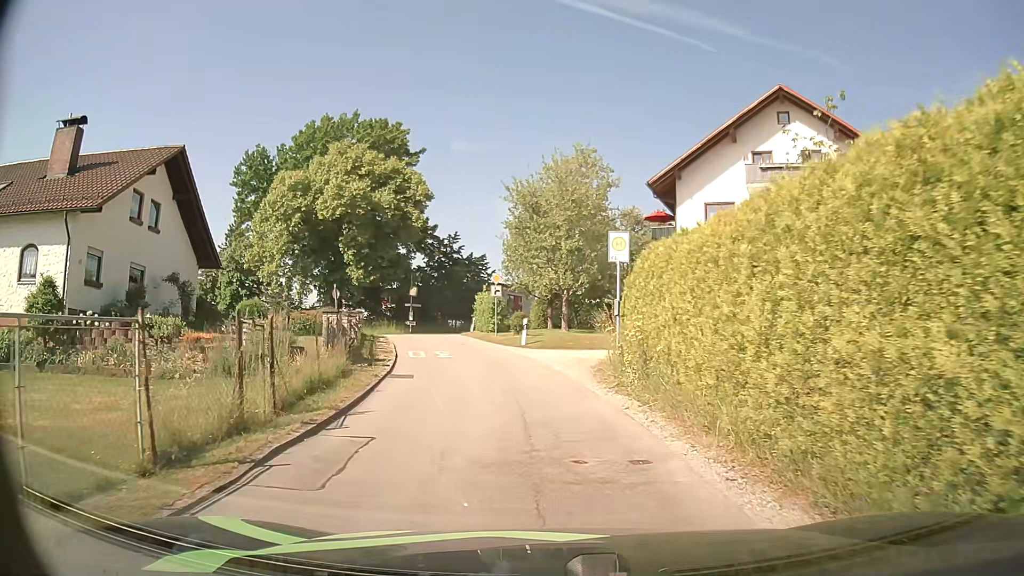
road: residential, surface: asphalt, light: Day
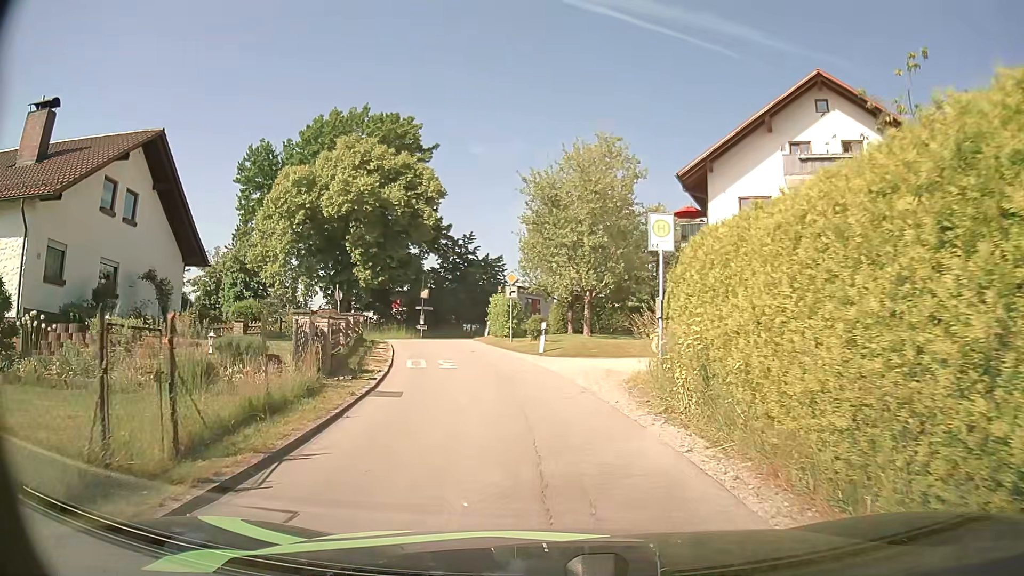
(0.0, +3.1) m; -2°
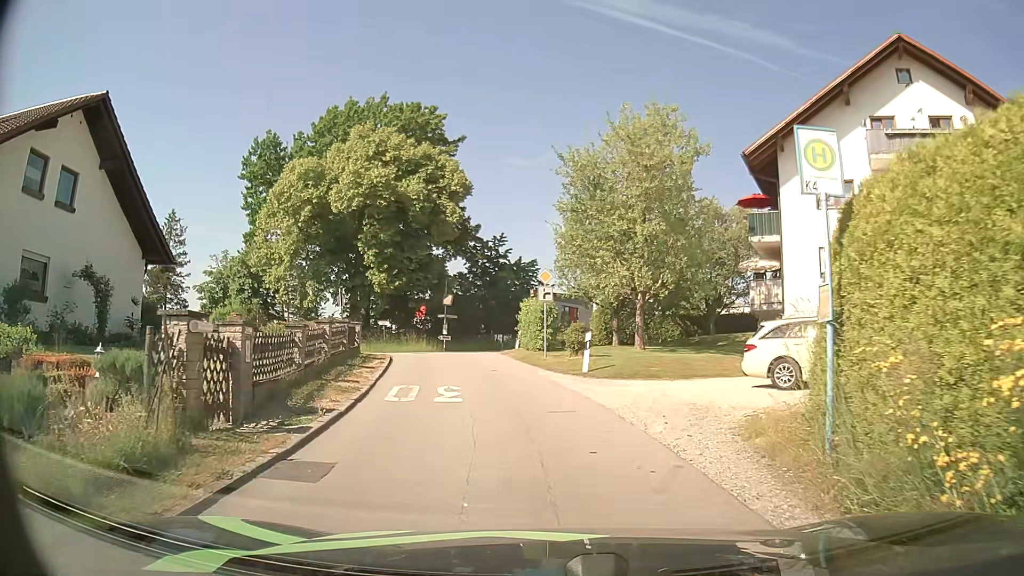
(-0.1, +5.9) m; -3°
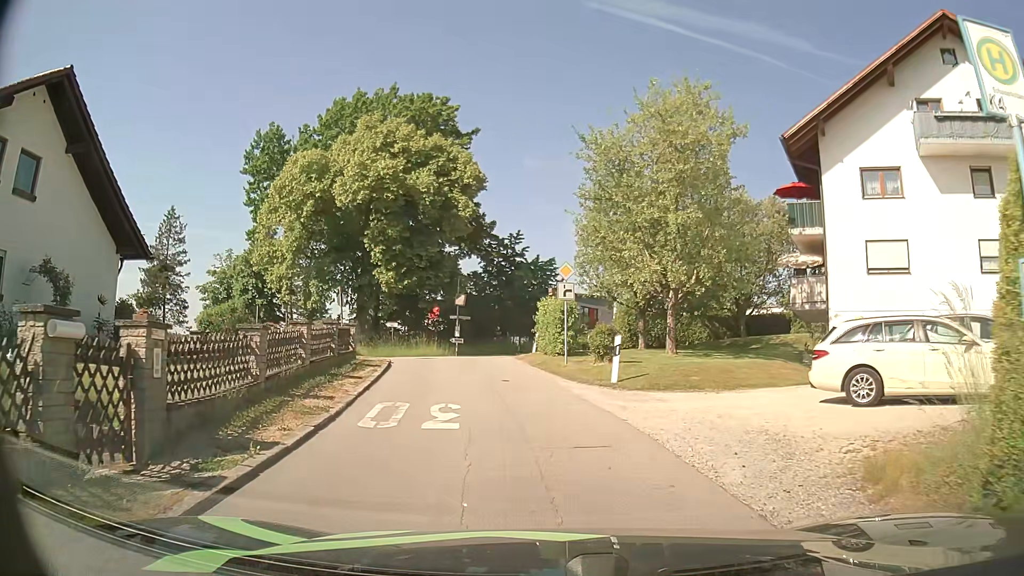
(0.0, +2.8) m; -1°
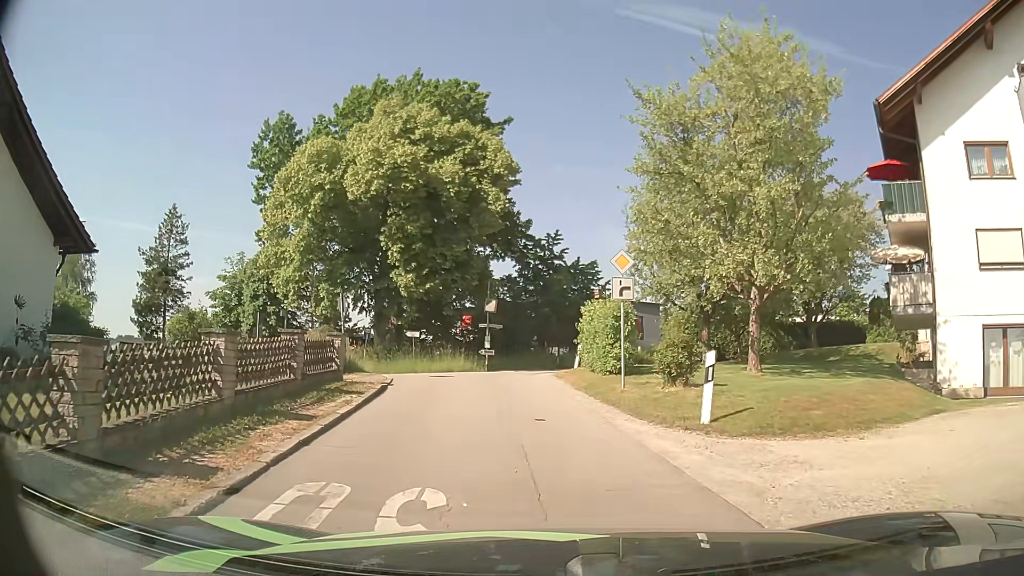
(-0.1, +5.2) m; -4°
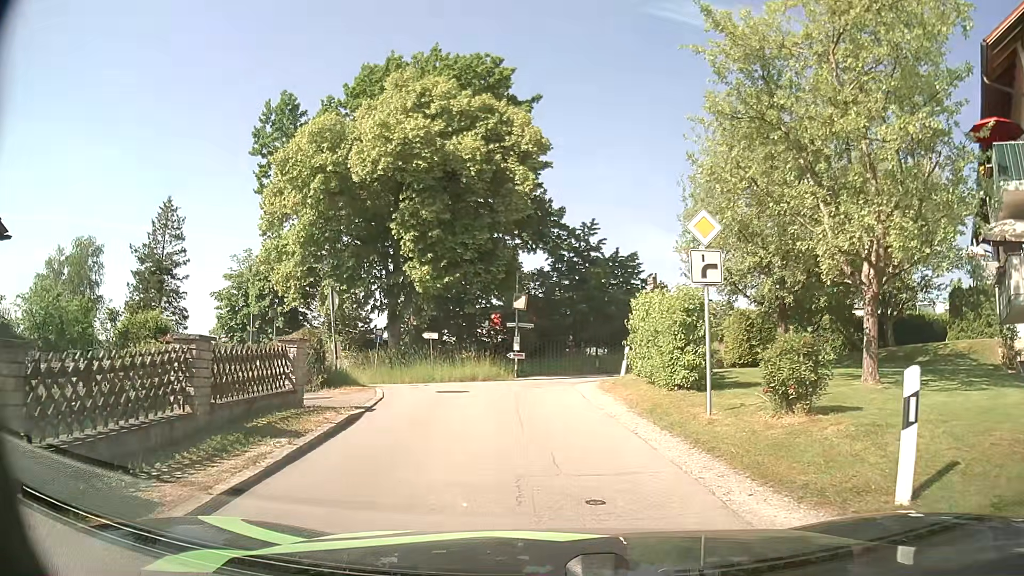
(-0.1, +4.8) m; -2°
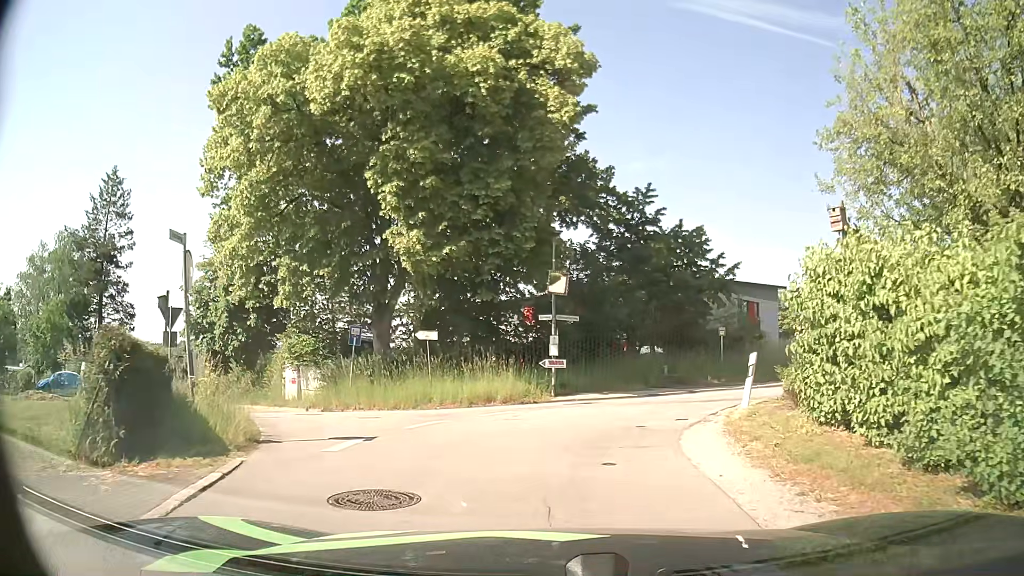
(-0.4, +10.2) m; -3°
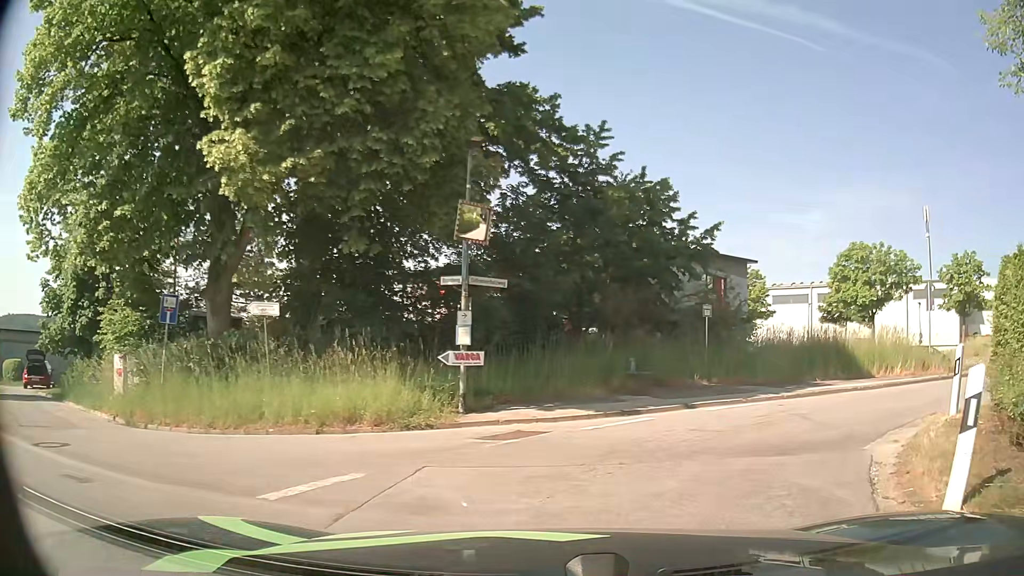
(+0.1, +8.4) m; +5°
